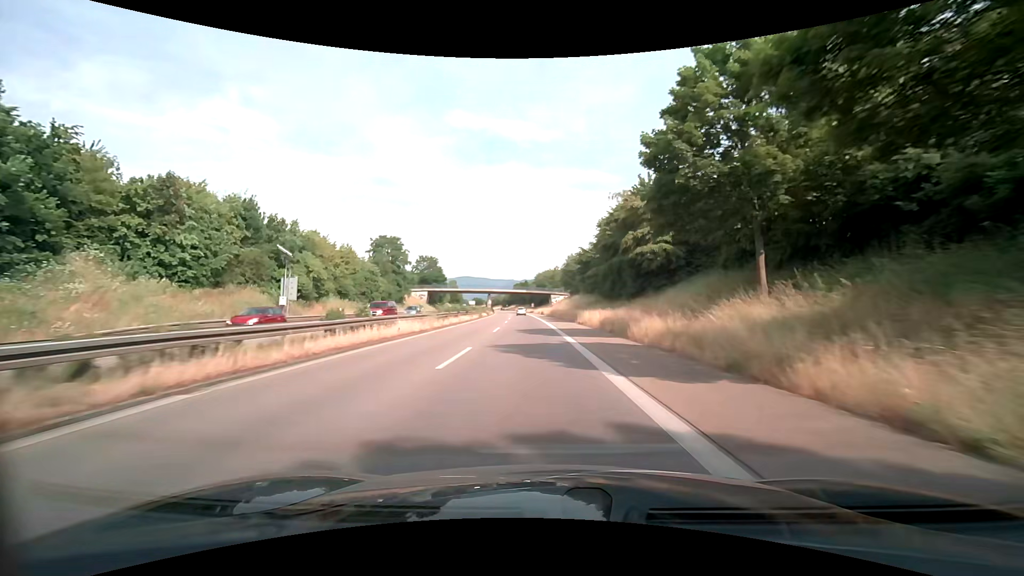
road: trunk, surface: asphalt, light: Day
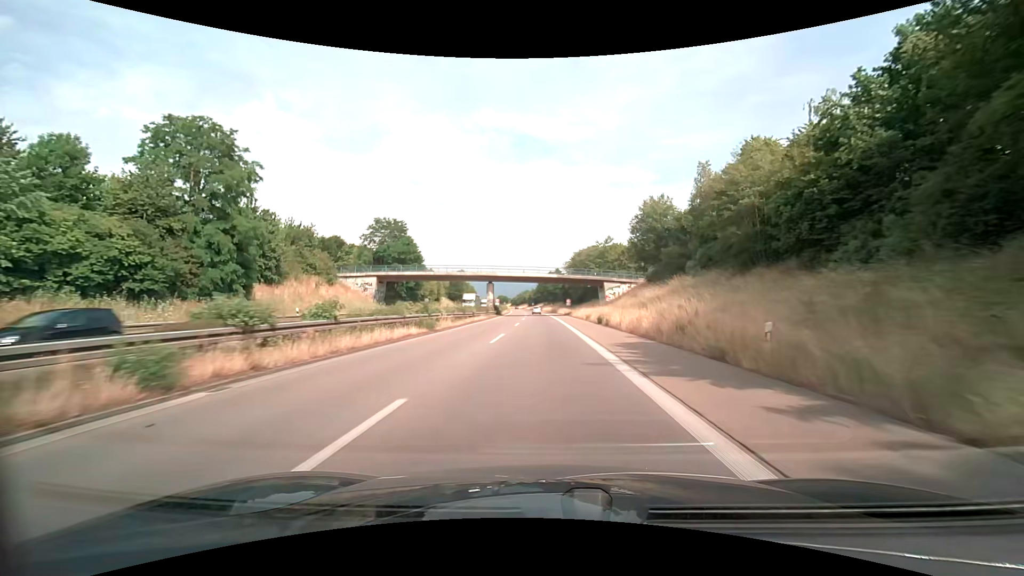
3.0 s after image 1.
(-1.9, +61.5) m; -4°
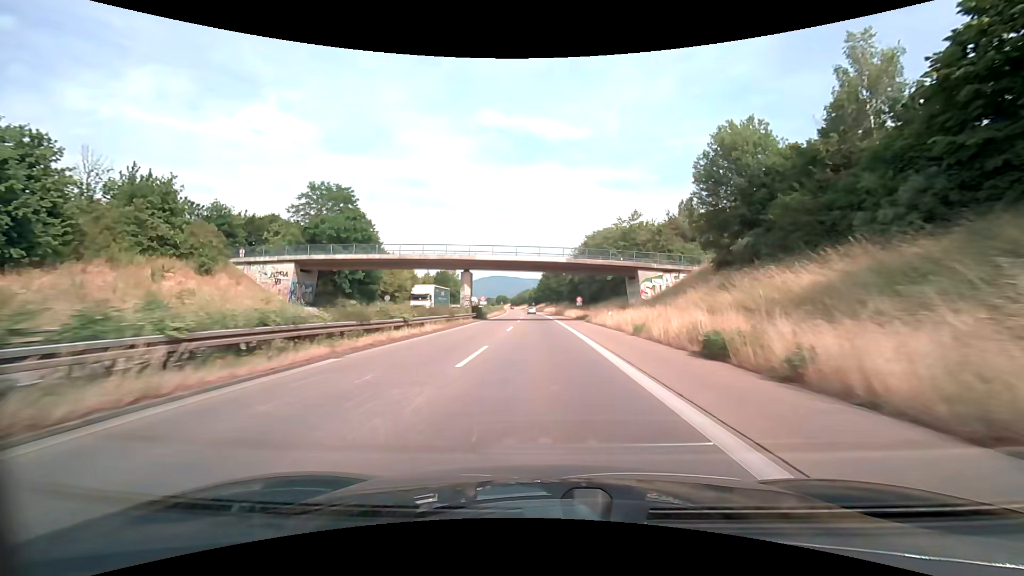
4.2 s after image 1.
(0.0, +24.6) m; 0°
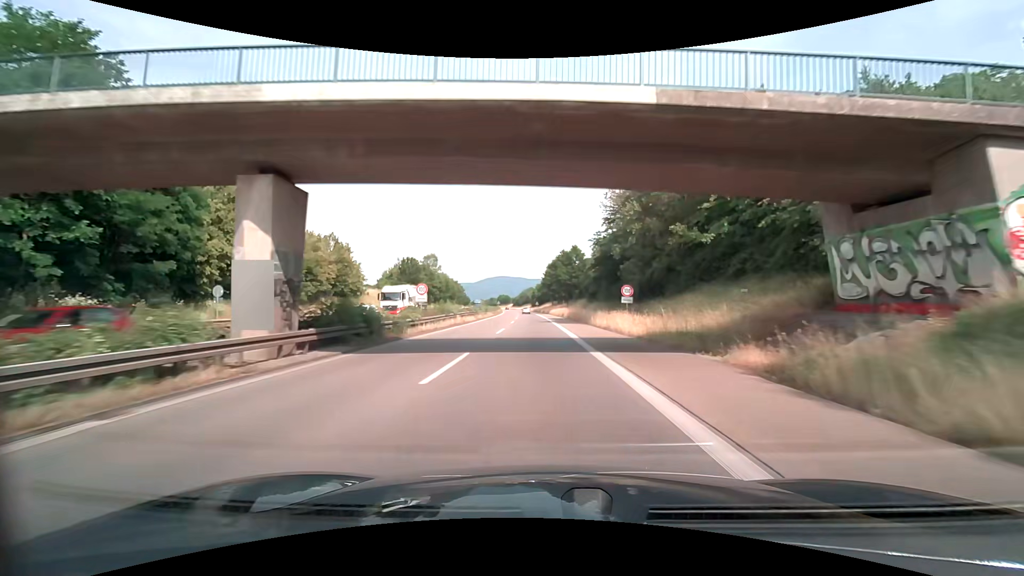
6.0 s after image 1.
(-0.2, +36.9) m; -1°
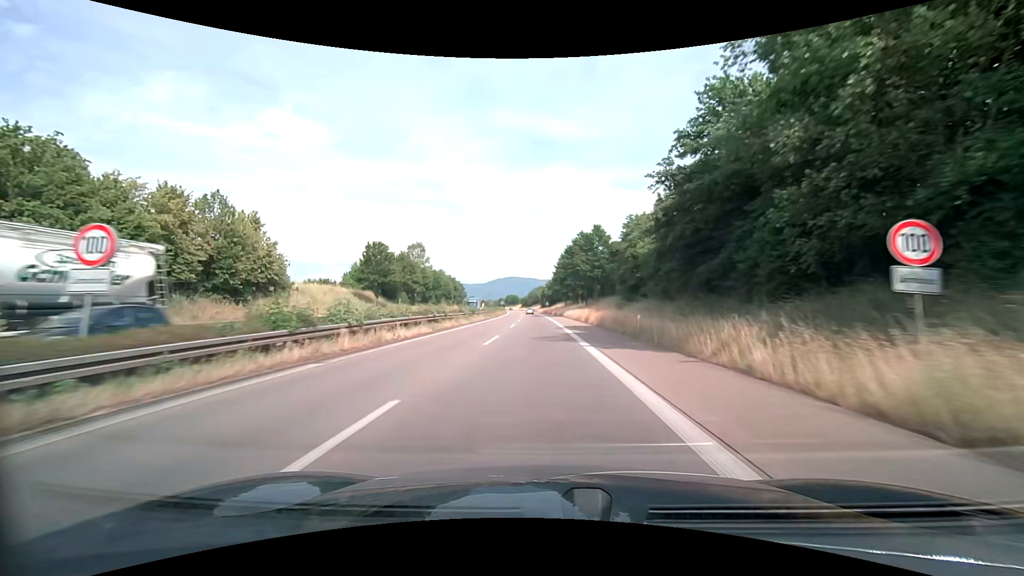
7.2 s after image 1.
(-0.3, +24.6) m; -1°
(0, +10) (0, +20) (0, +30) (-1, +40) (-1, +50) (-1, +60) (-1, +70) (-2, +80) (-2, +90) (-3, +100) m
